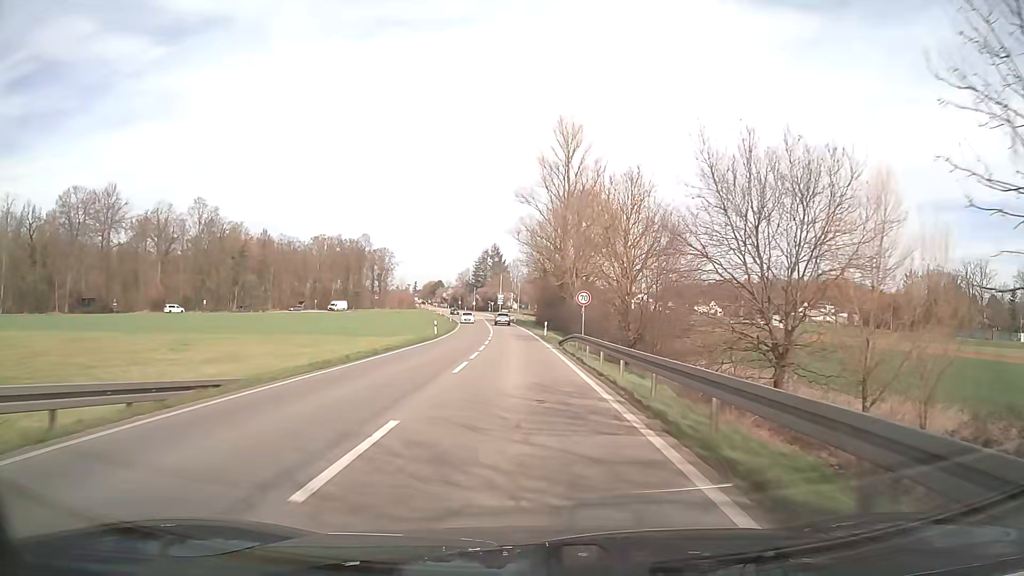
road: secondary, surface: asphalt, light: Day
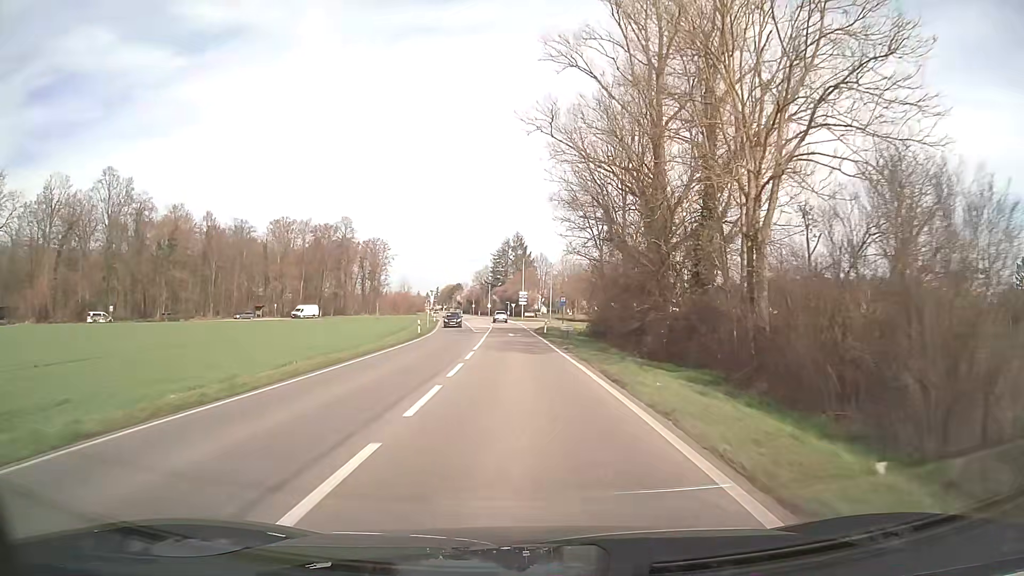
(-1.2, +49.8) m; -2°
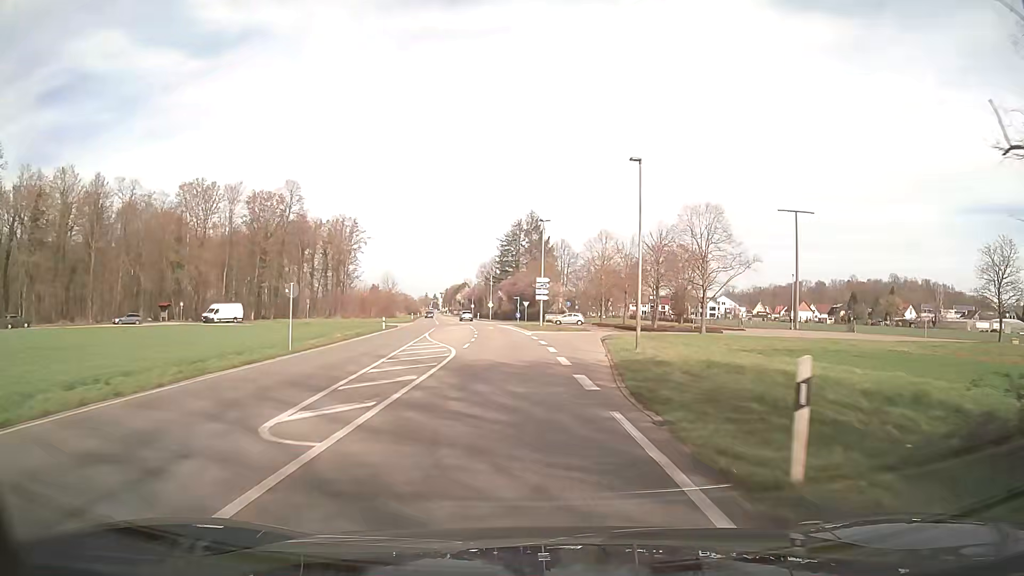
(-1.0, +46.3) m; -2°
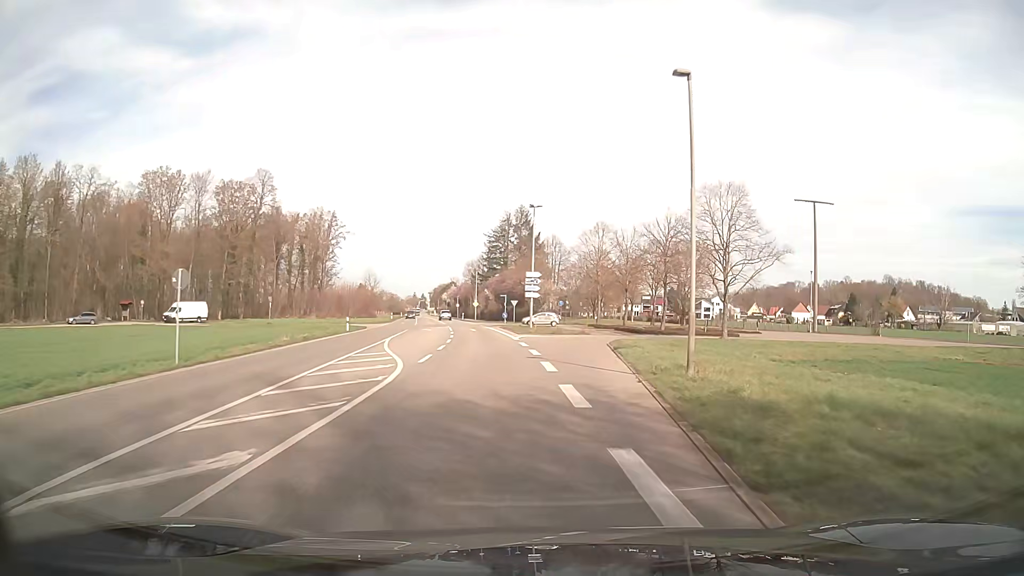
(+0.1, +8.4) m; +1°
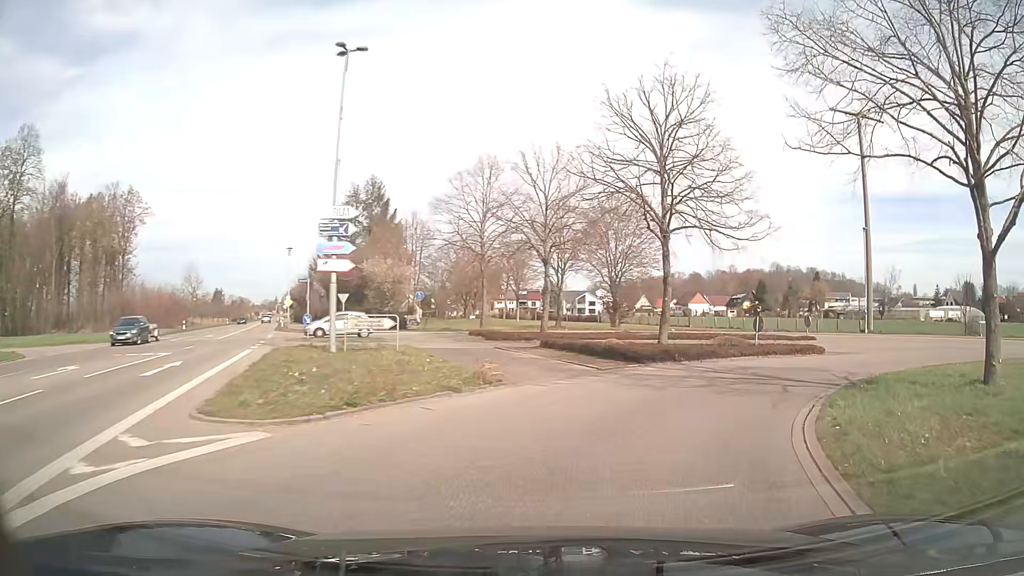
(+1.7, +33.0) m; +11°
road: unclassified
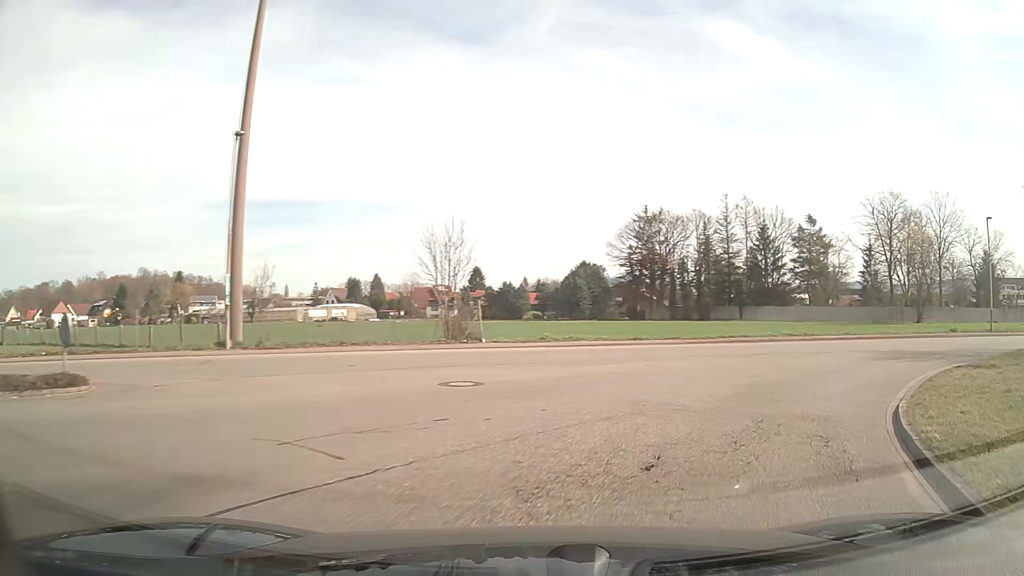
(+9.4, +19.9) m; +54°
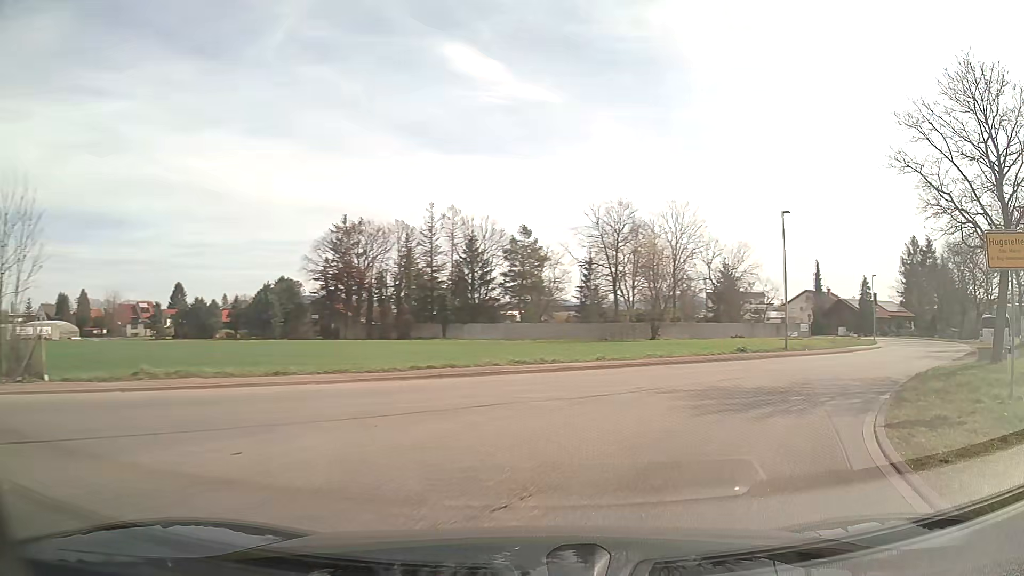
(+1.8, +8.7) m; +24°
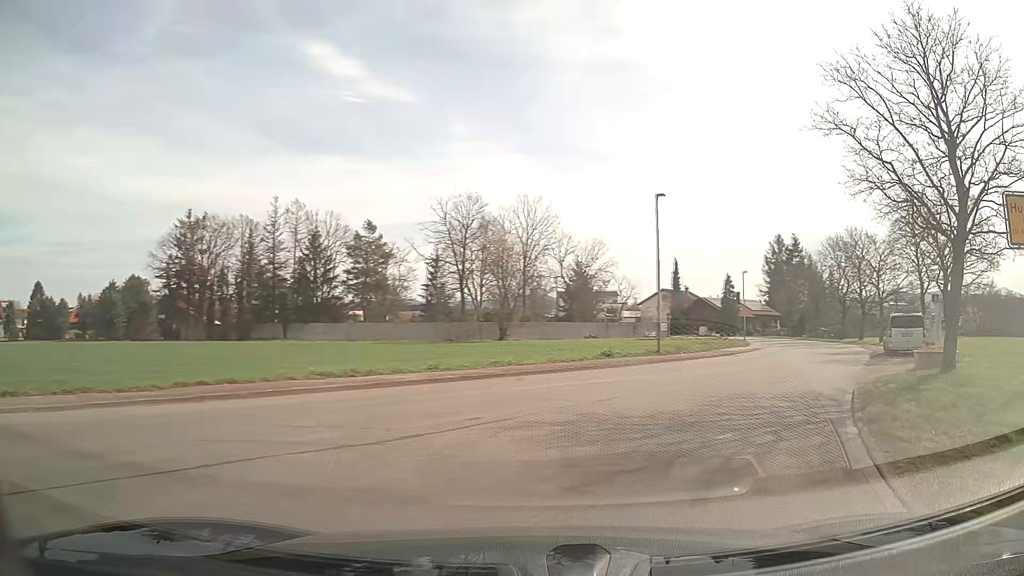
(+0.5, +4.5) m; +13°
(+2, +10) (+7, +18) (+12, +27) (+17, +36) (+21, +45) (+25, +54) (+27, +64) (+28, +74) (+28, +84) (+27, +94) m
